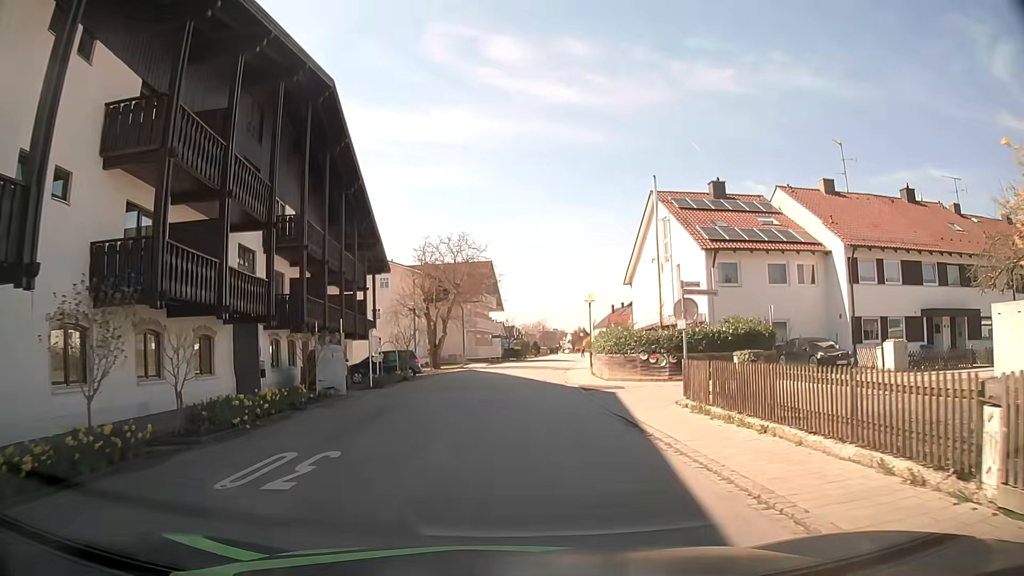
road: residential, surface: asphalt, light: Day
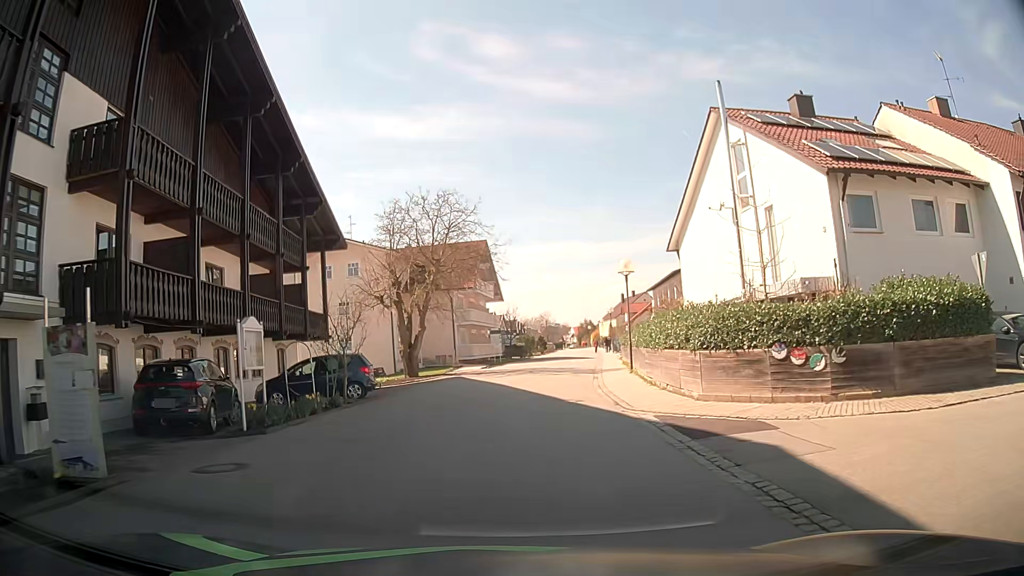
(+0.1, +12.9) m; +1°
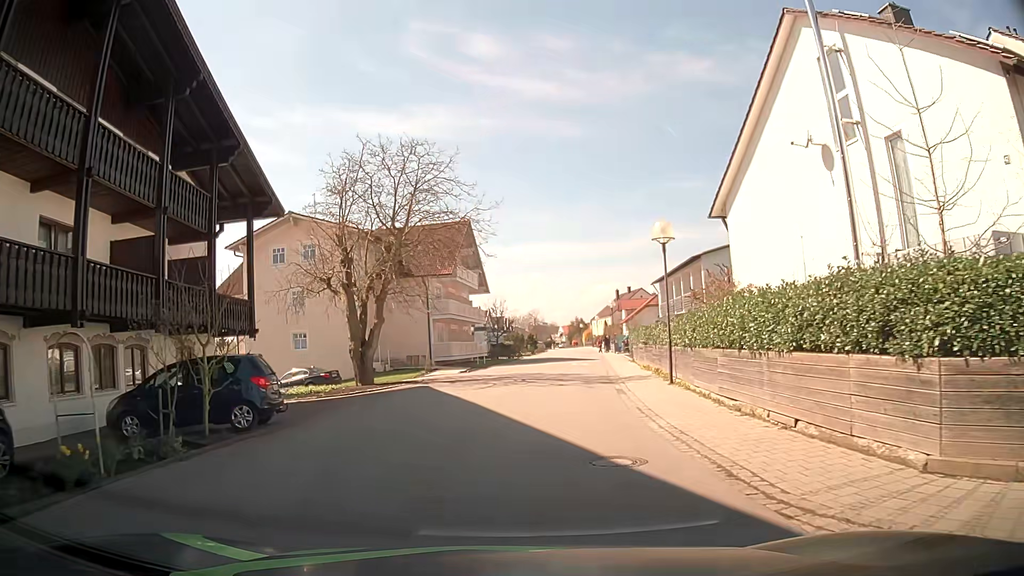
(-0.1, +8.8) m; 0°
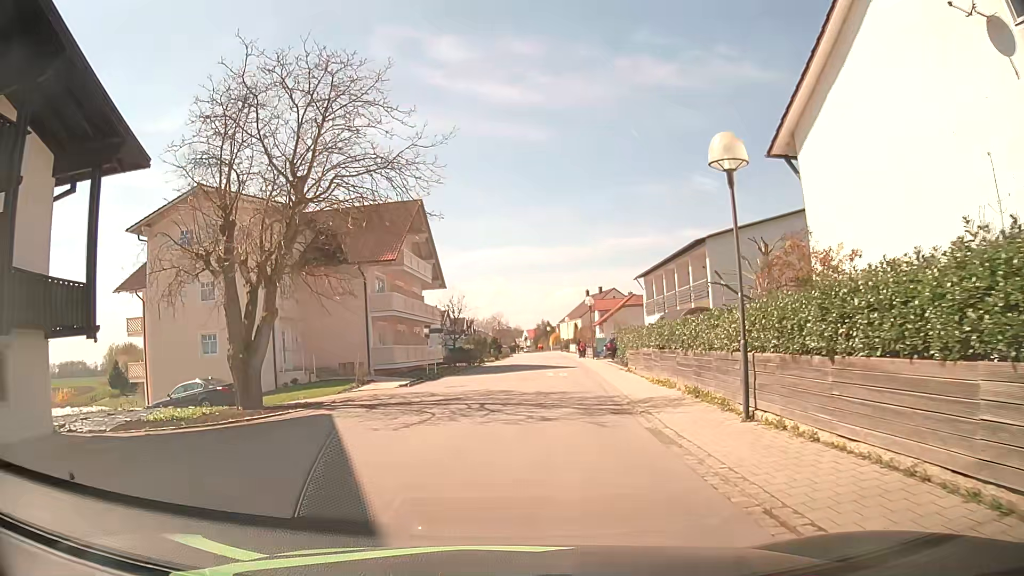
(+0.3, +8.9) m; +2°
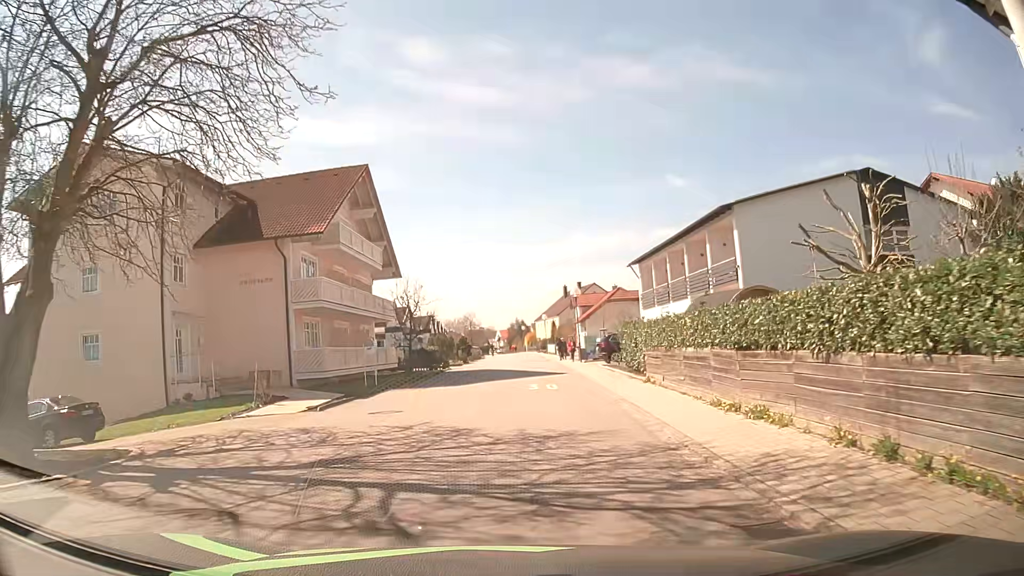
(+0.4, +8.9) m; +5°
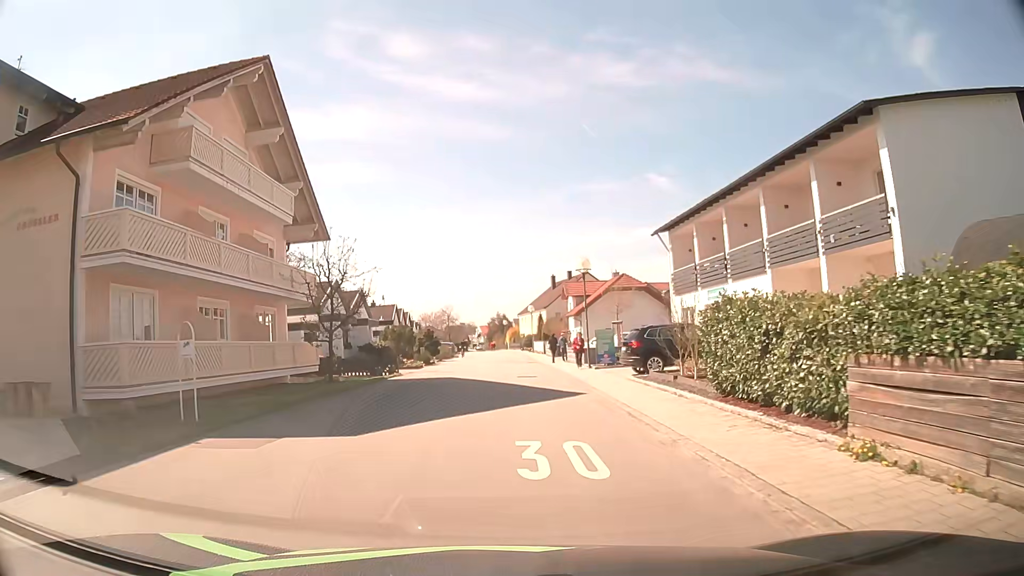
(0.0, +13.4) m; 0°
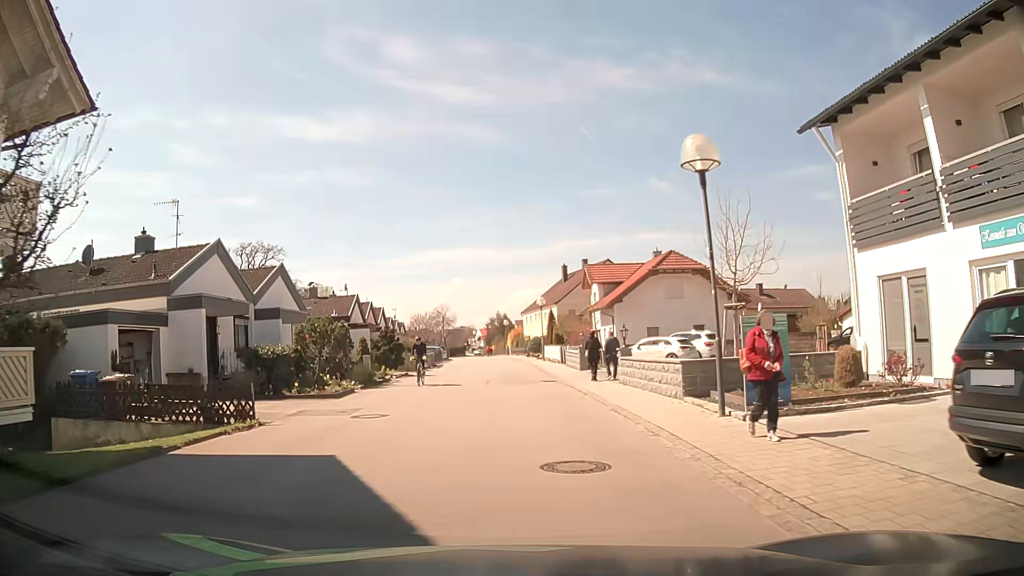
(+0.2, +17.9) m; +1°
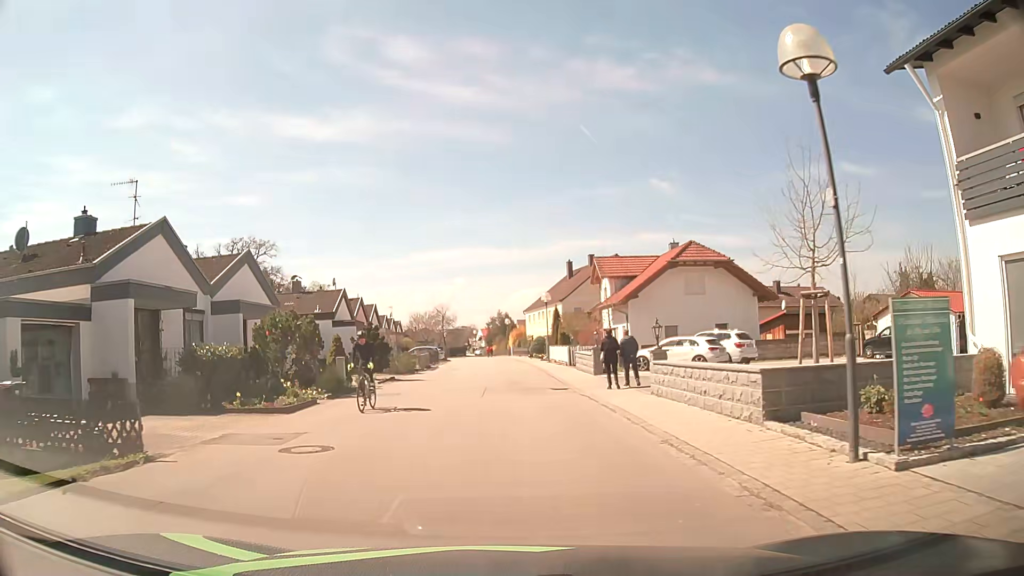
(0.0, +4.5) m; 0°
(0, +10) (0, +20) (-1, +30) (-1, +40) (-1, +50) (-1, +60) (-2, +70) (-3, +80) (-4, +90) (-5, +100) m
